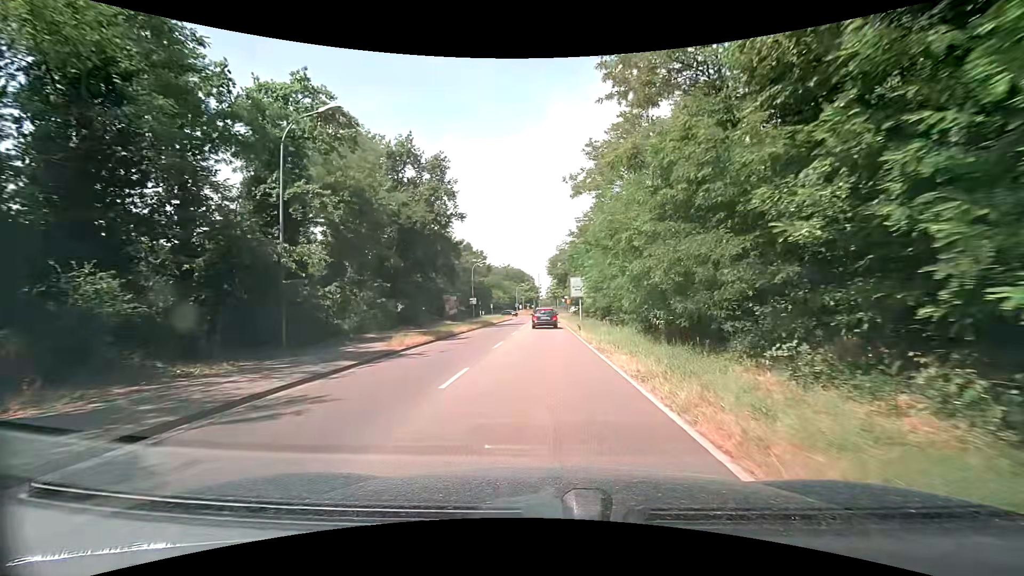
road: secondary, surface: asphalt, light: Day
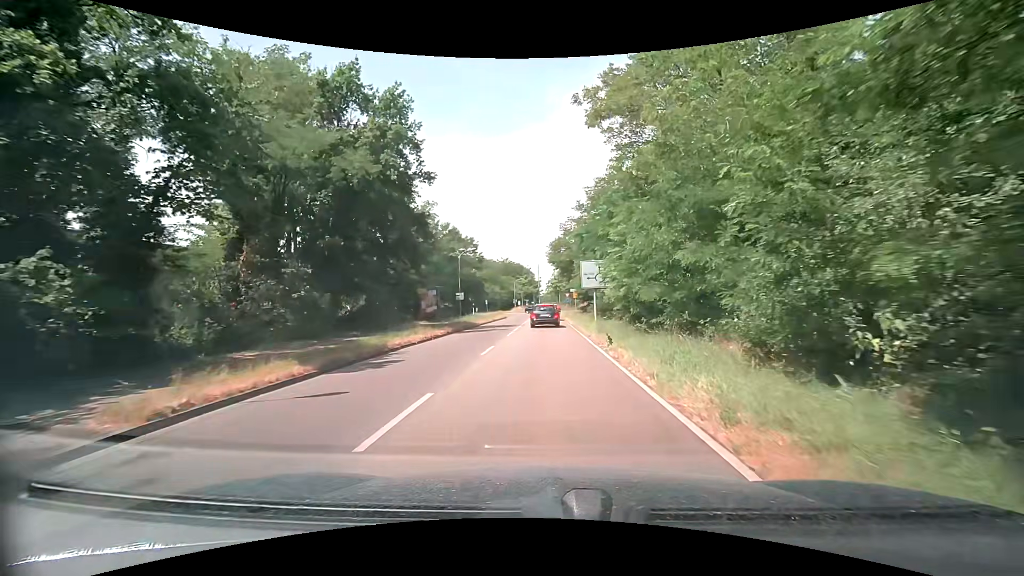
(+0.2, +12.7) m; 0°
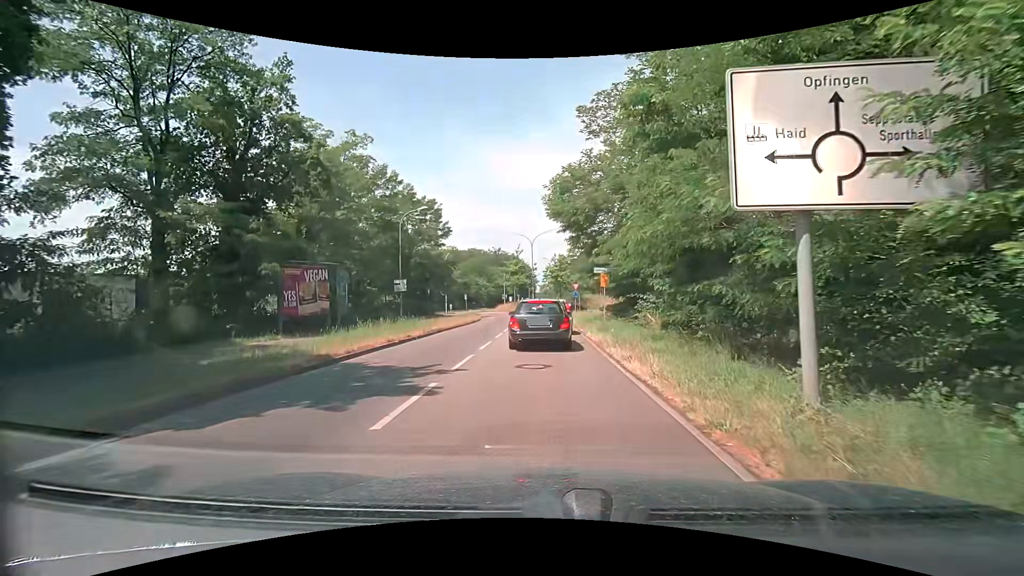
(+0.4, +25.8) m; 0°
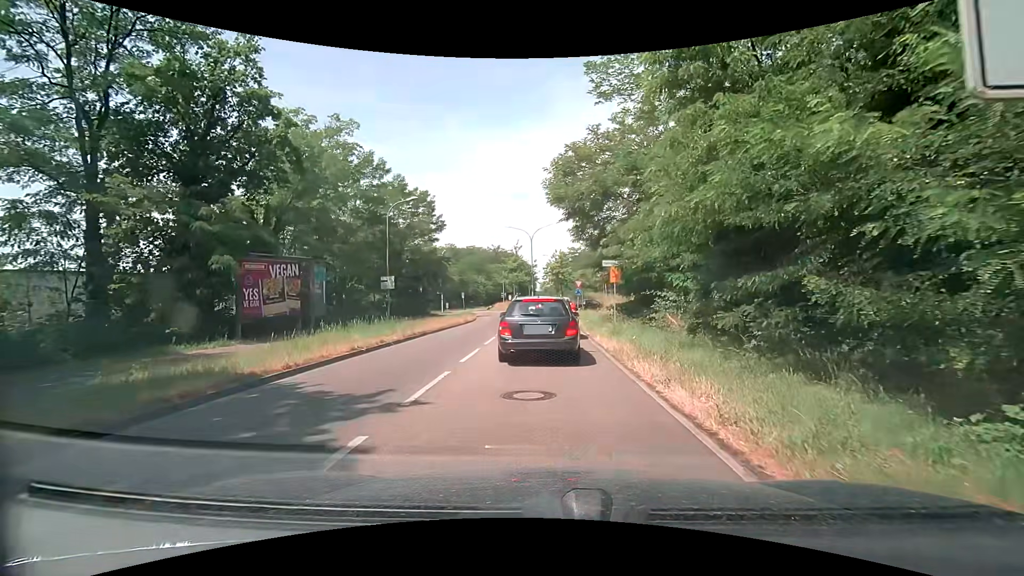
(0.0, +3.1) m; 0°
